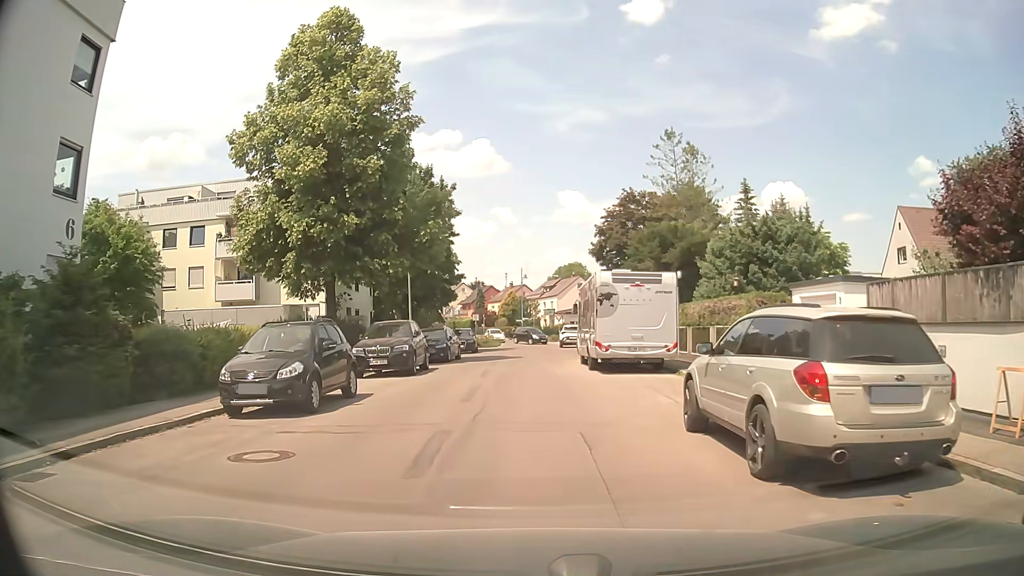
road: residential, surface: asphalt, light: Day
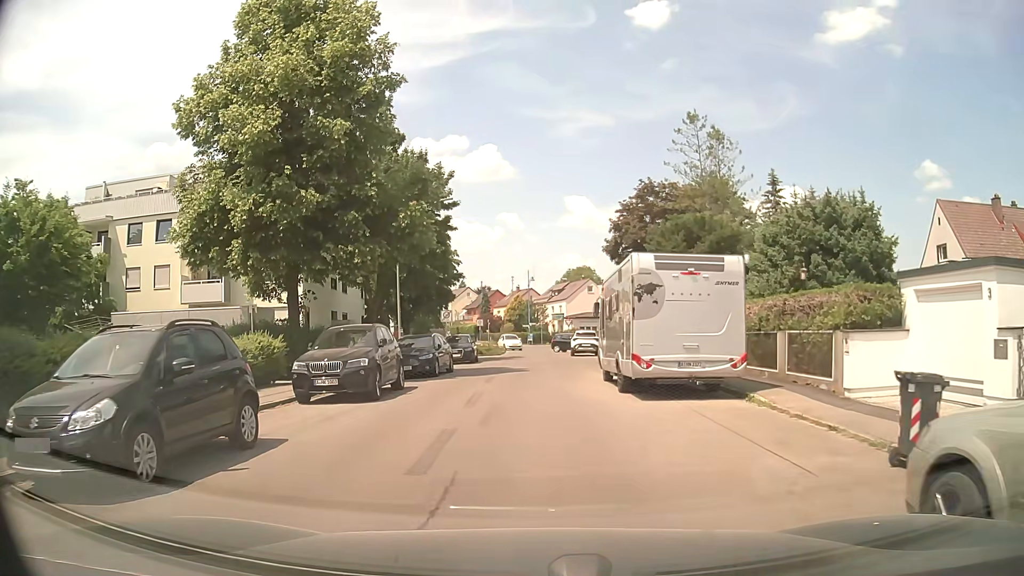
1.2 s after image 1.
(-0.1, +5.6) m; 0°
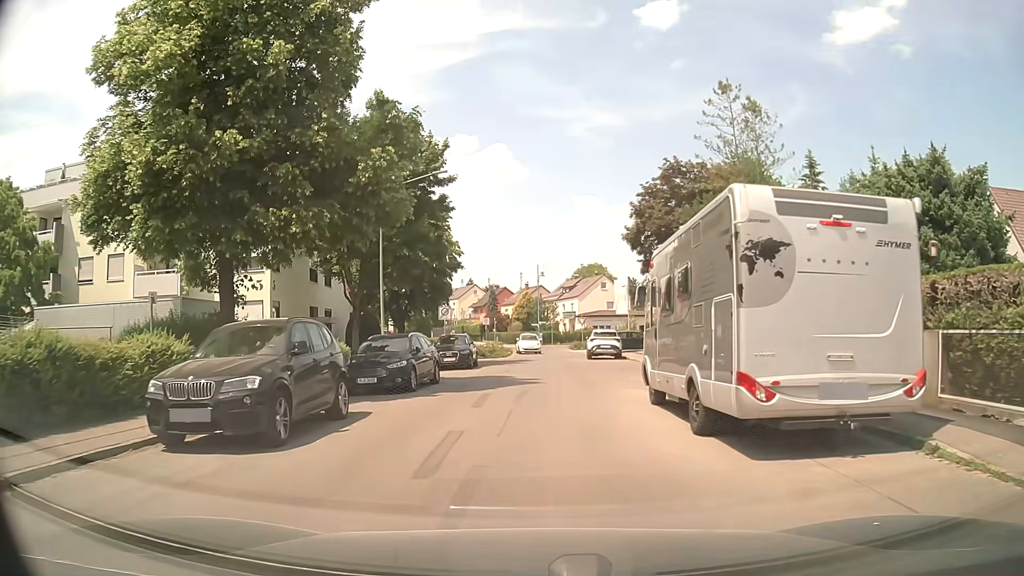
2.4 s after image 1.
(-0.1, +6.2) m; -3°
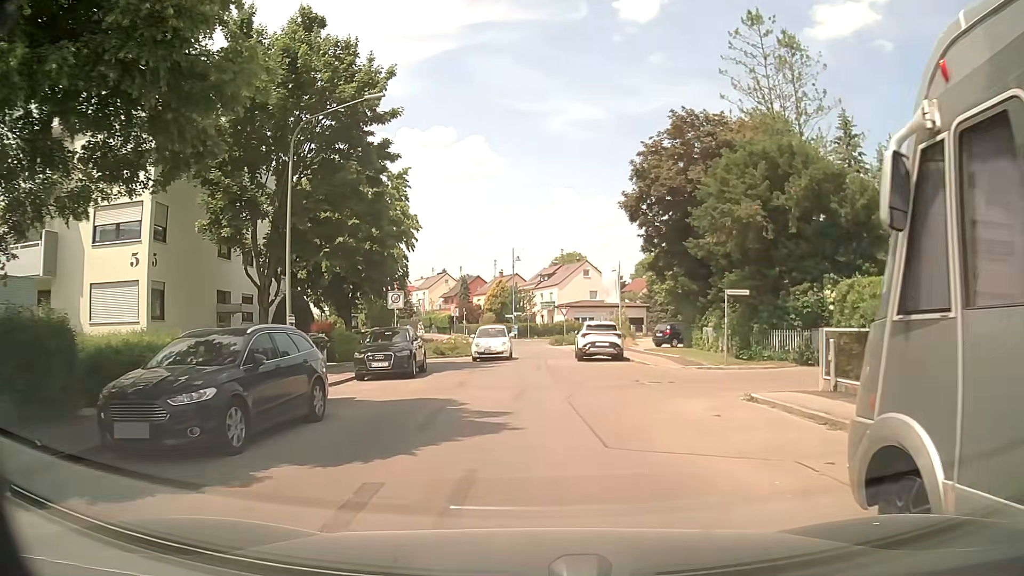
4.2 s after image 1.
(+0.3, +9.2) m; +3°
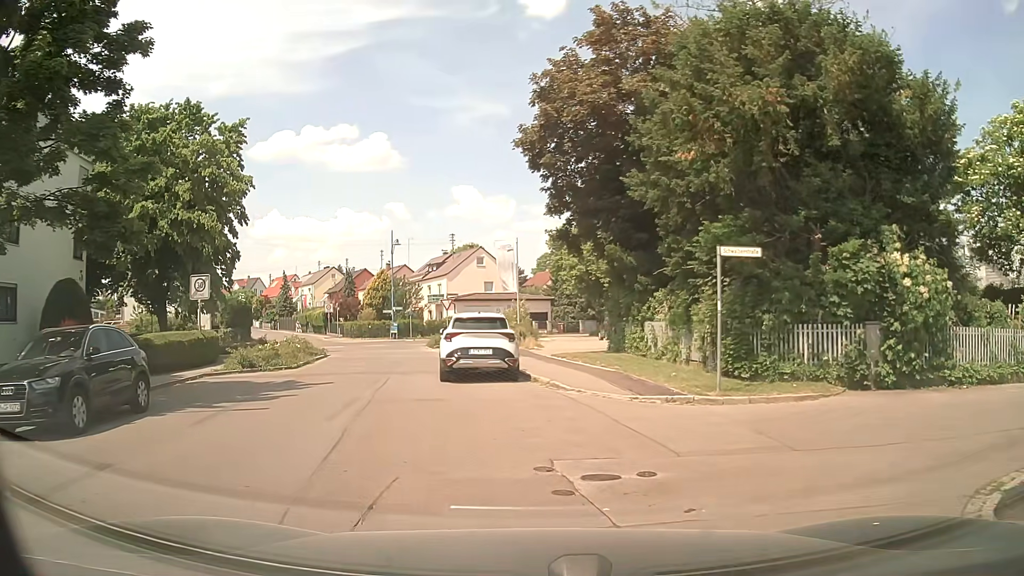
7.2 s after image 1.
(+1.4, +11.3) m; +9°
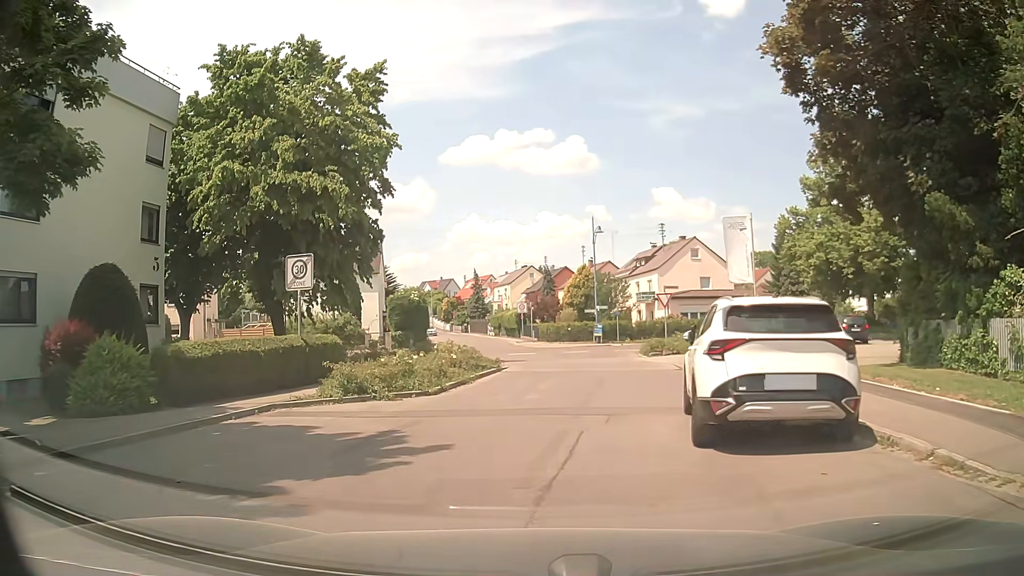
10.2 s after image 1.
(-1.2, +8.6) m; -18°
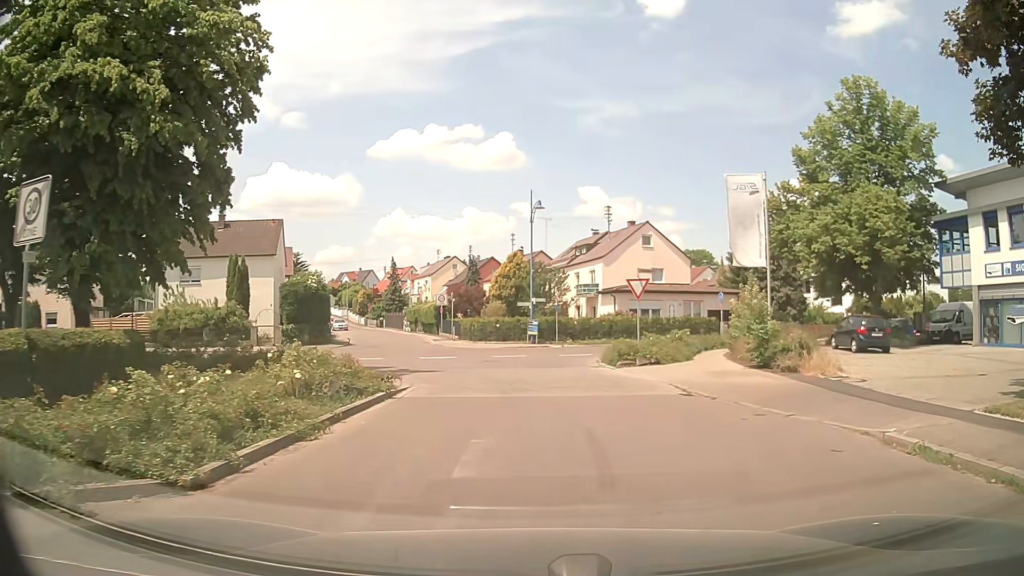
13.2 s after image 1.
(-0.1, +9.3) m; +7°
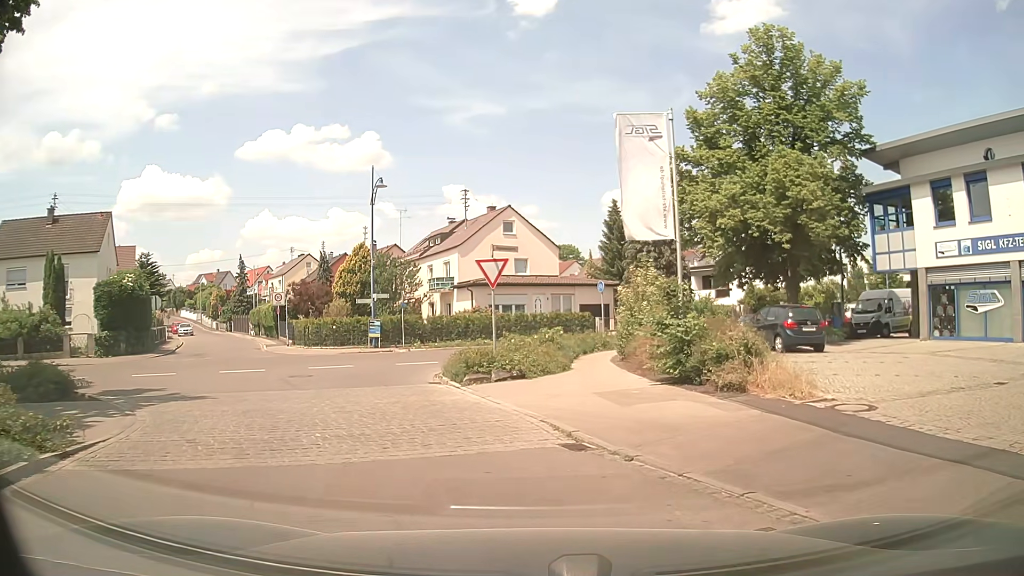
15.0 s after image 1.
(+0.8, +6.3) m; +13°
(-2, +10) (-5, +19) (-13, +25) (-23, +22) (-32, +18) (-40, +13) (-49, +7) (-58, +2) (-66, -3) (-75, -8) m
